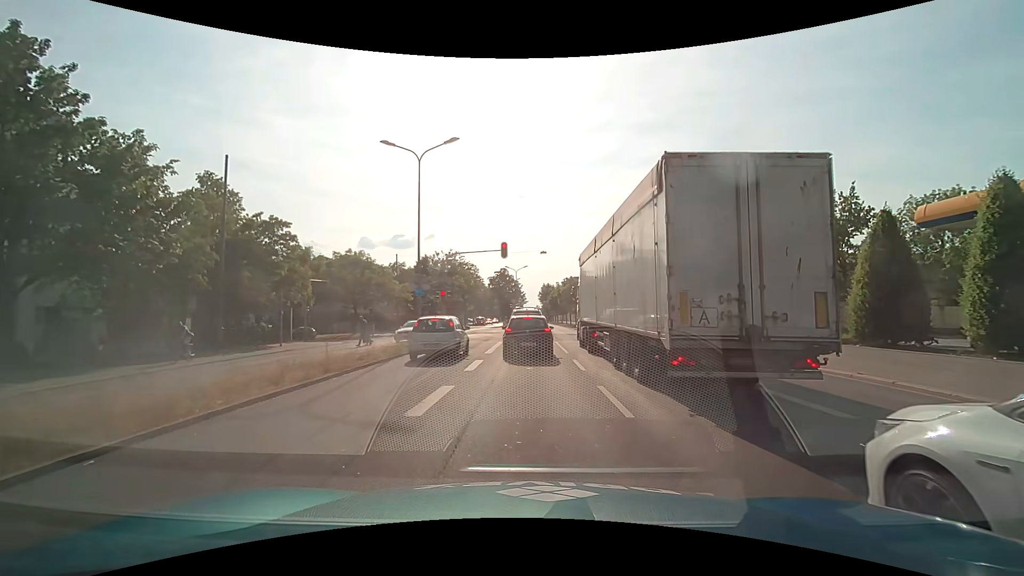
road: primary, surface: asphalt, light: Day
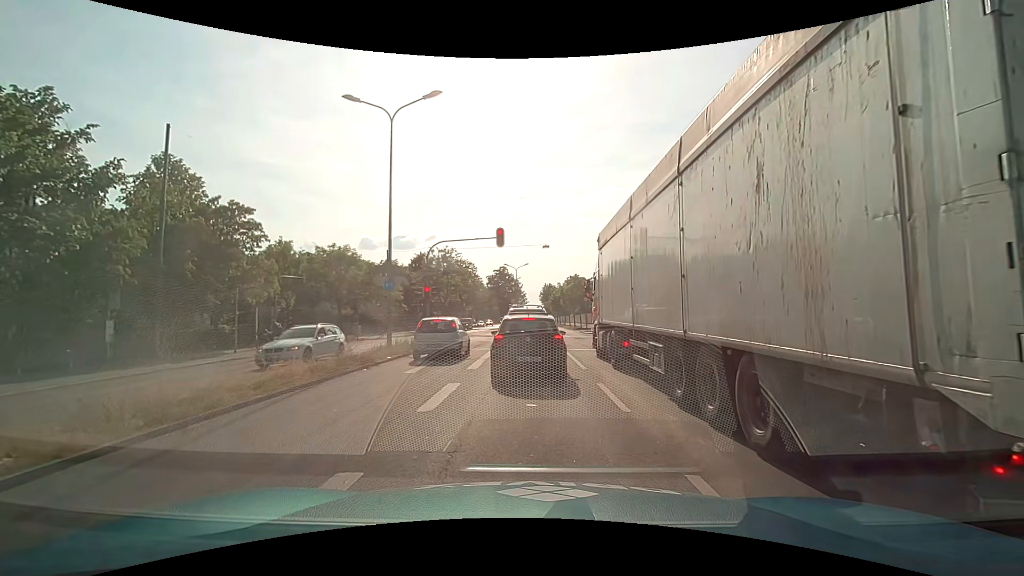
(-0.1, +5.4) m; -1°
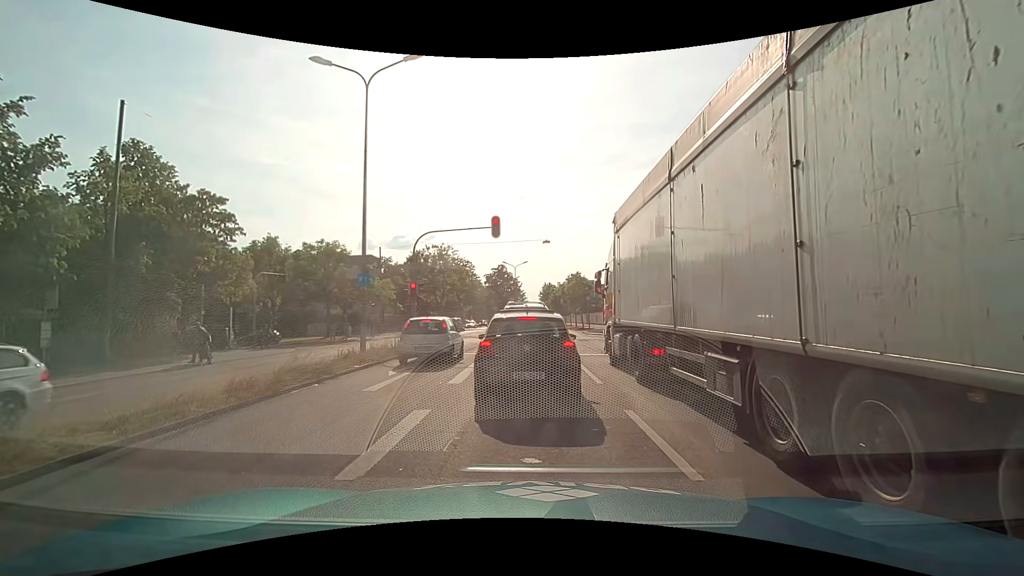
(+0.1, +3.0) m; +1°
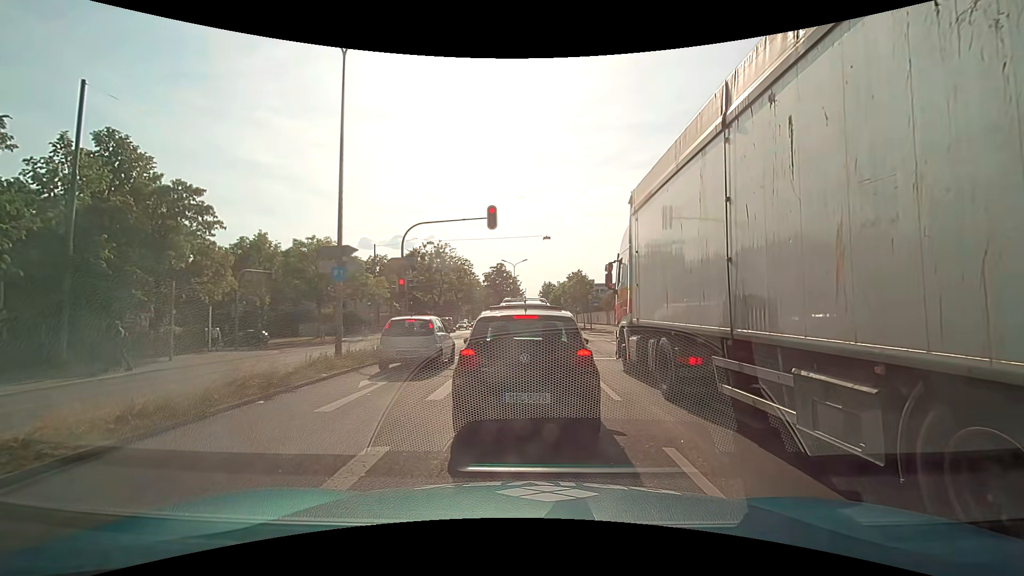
(0.0, +2.0) m; +1°
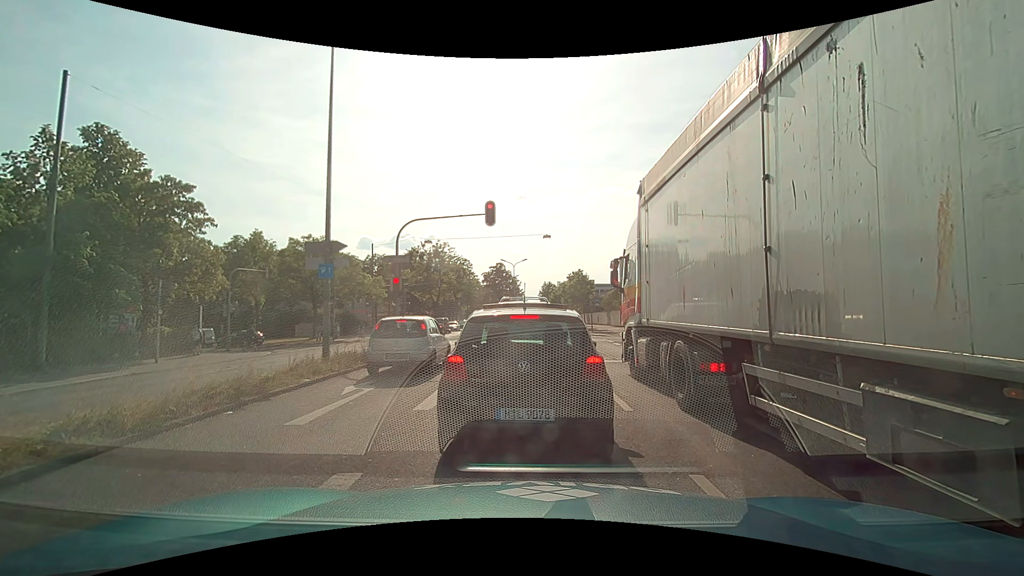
(0.0, +0.9) m; 0°
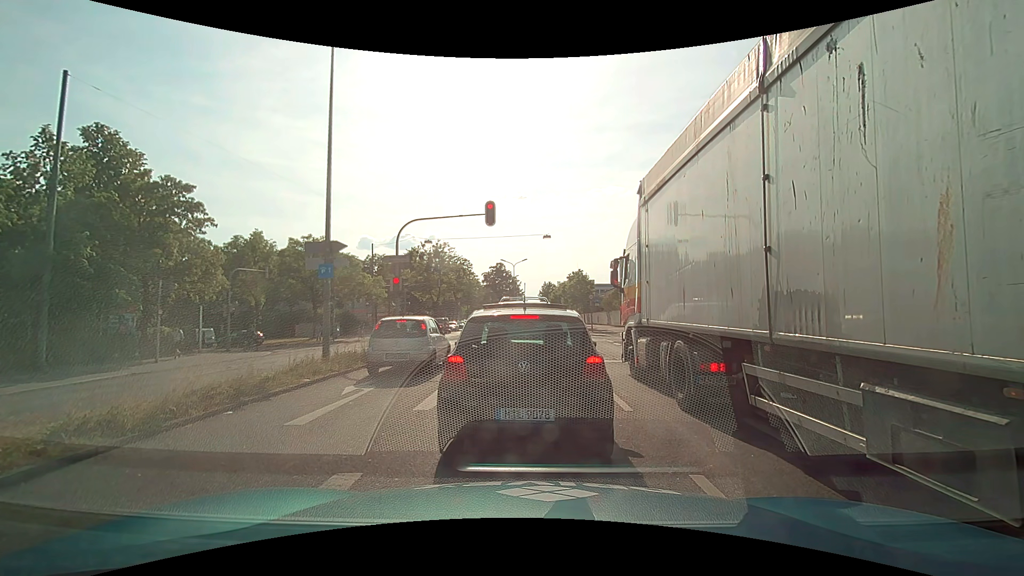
(0.0, 0.0) m; 0°
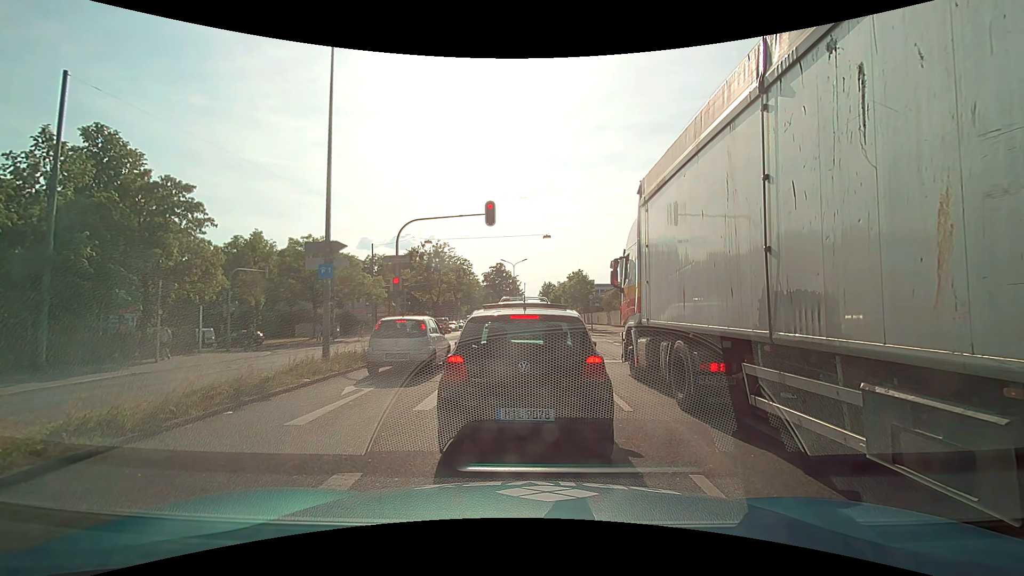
(0.0, 0.0) m; 0°
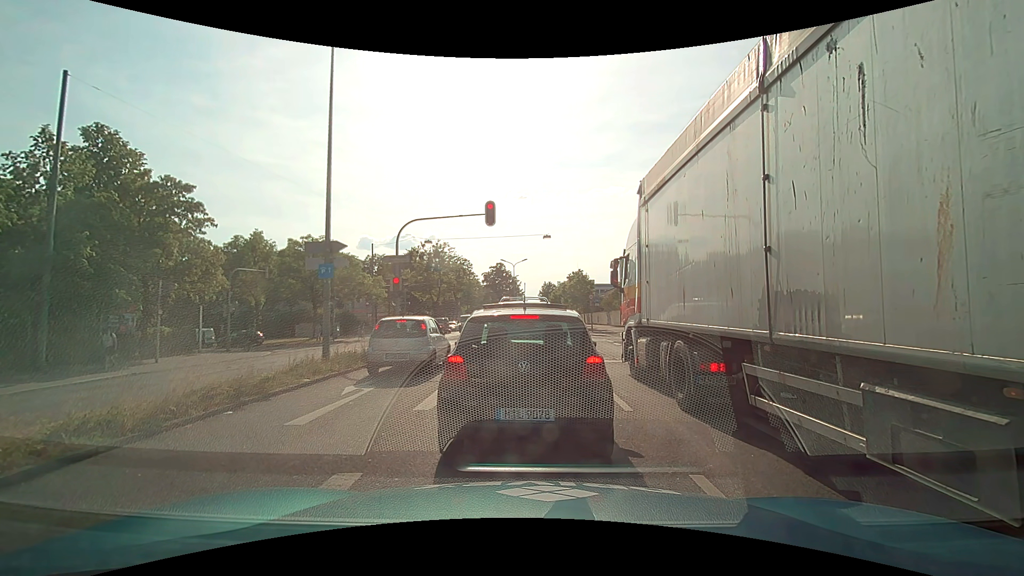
(0.0, 0.0) m; 0°
(0, +10) (-1, +20) (-1, +30) (-1, +40) (-1, +50) (-2, +60) (-2, +70) (-2, +80) (-3, +90) (-3, +100) m
